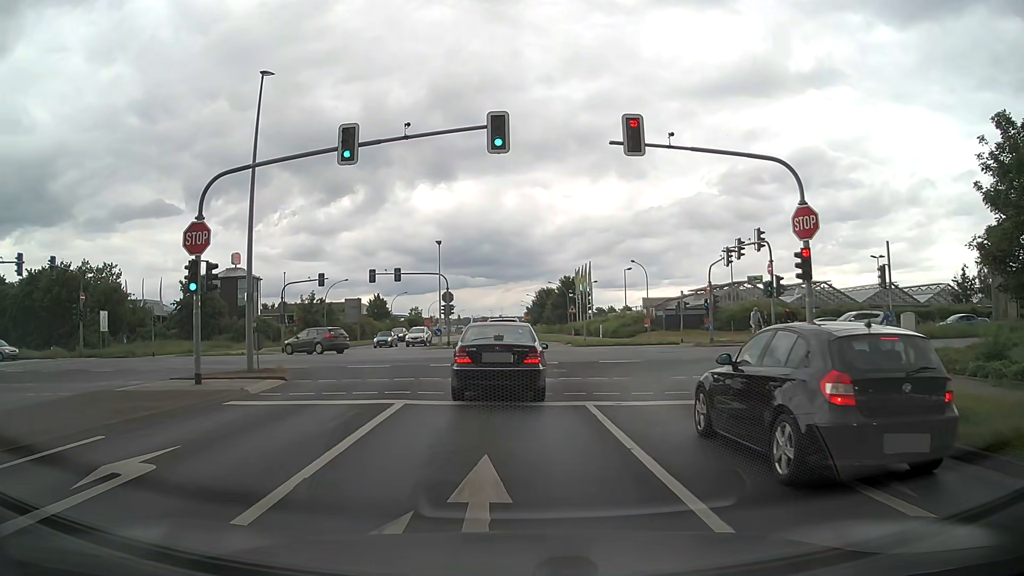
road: tertiary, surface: asphalt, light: Day
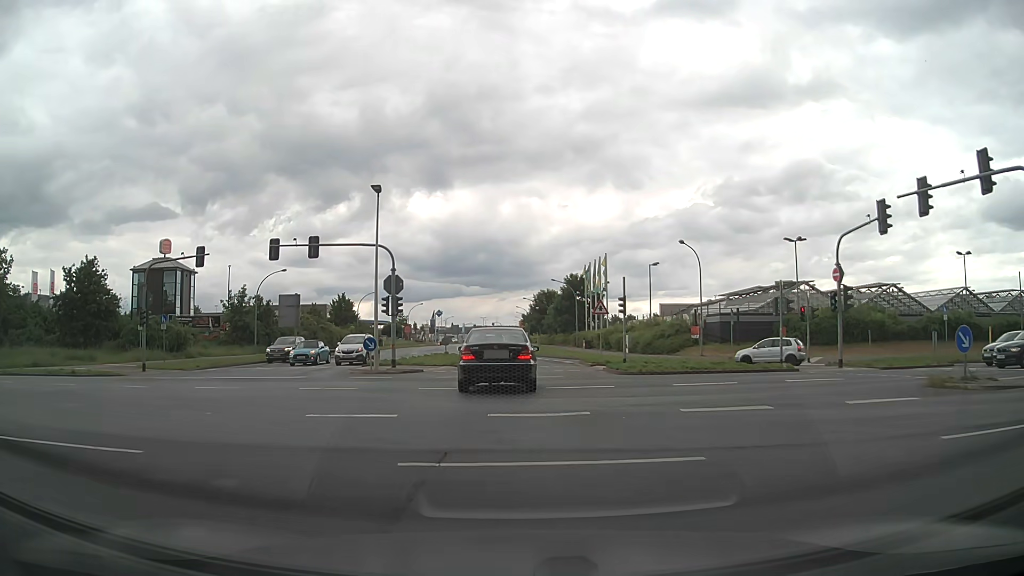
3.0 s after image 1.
(0.0, +21.6) m; 0°
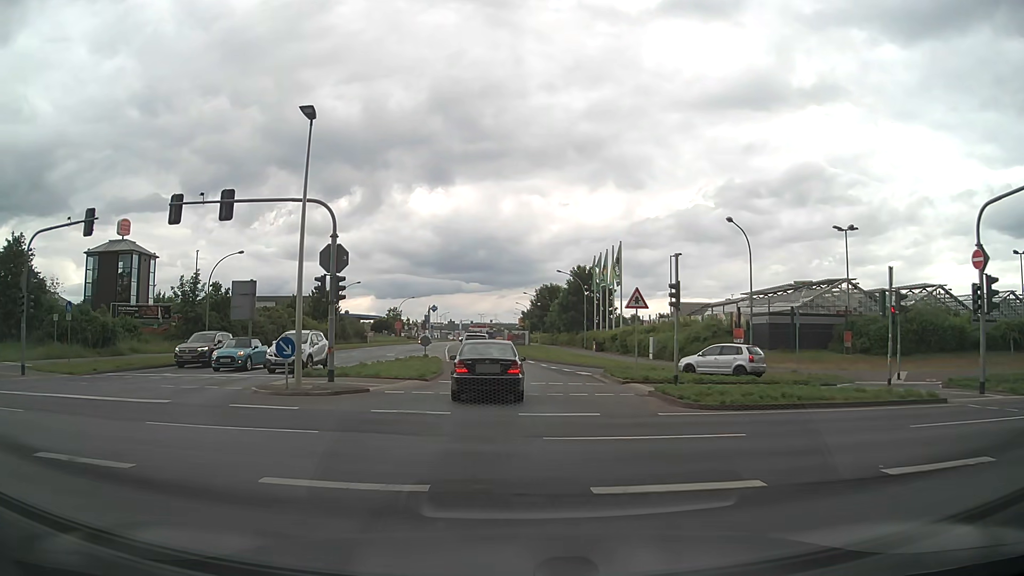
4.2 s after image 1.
(0.0, +10.4) m; 0°
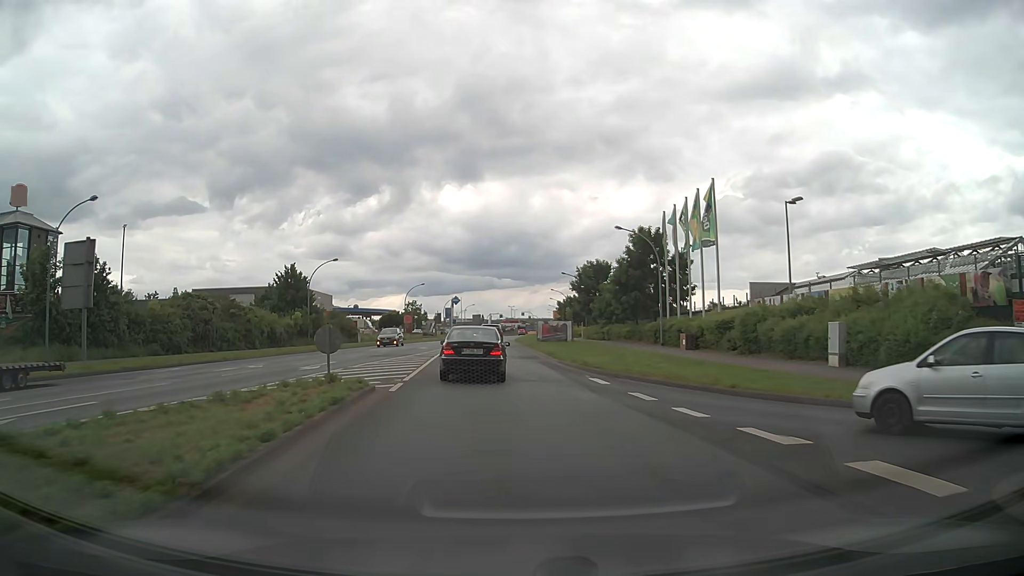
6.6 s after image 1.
(-0.1, +23.6) m; -2°
(0, +10) (-1, +20) (-1, +30) (-2, +40) (-2, +50) (-2, +60) (-2, +70) (-2, +80) (-3, +90) (-3, +100) m
